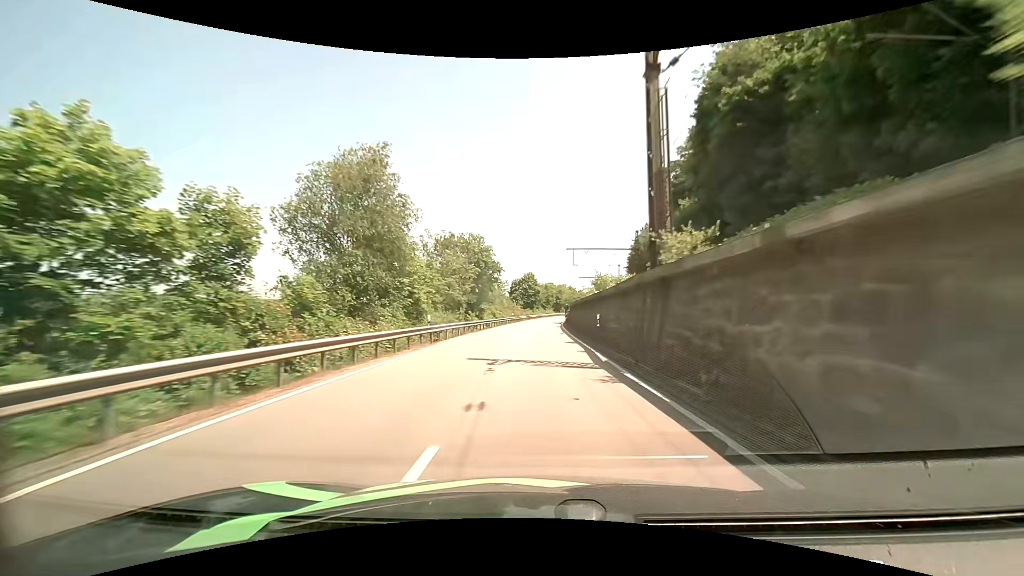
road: primary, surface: asphalt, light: Day
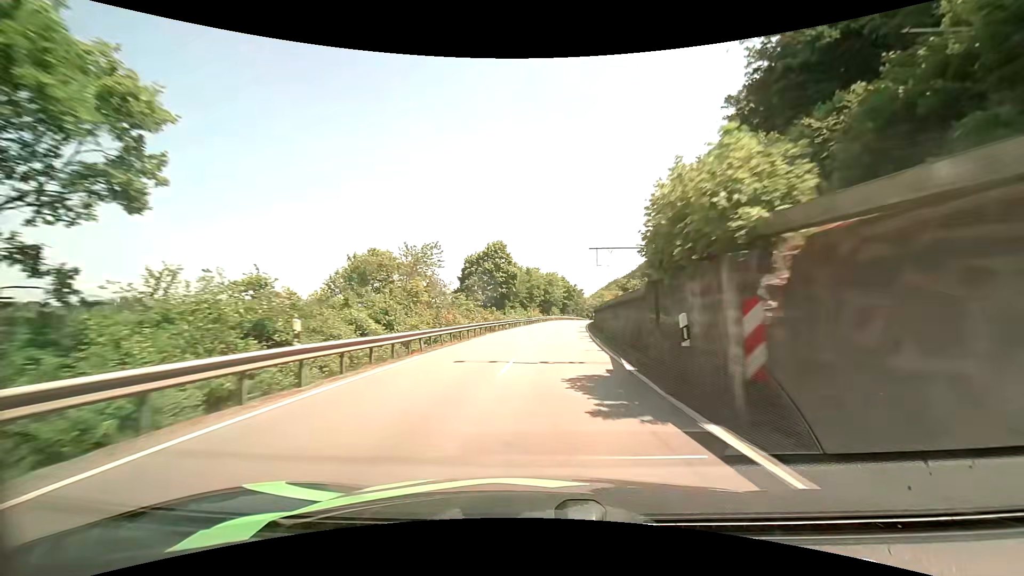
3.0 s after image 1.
(+0.7, +61.7) m; +2°
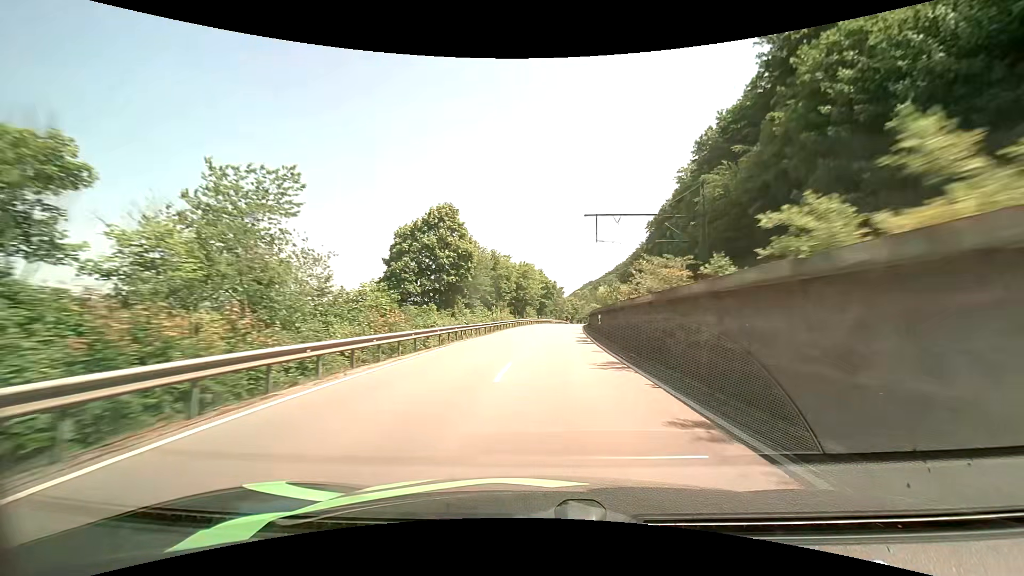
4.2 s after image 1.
(+0.5, +24.7) m; +3°
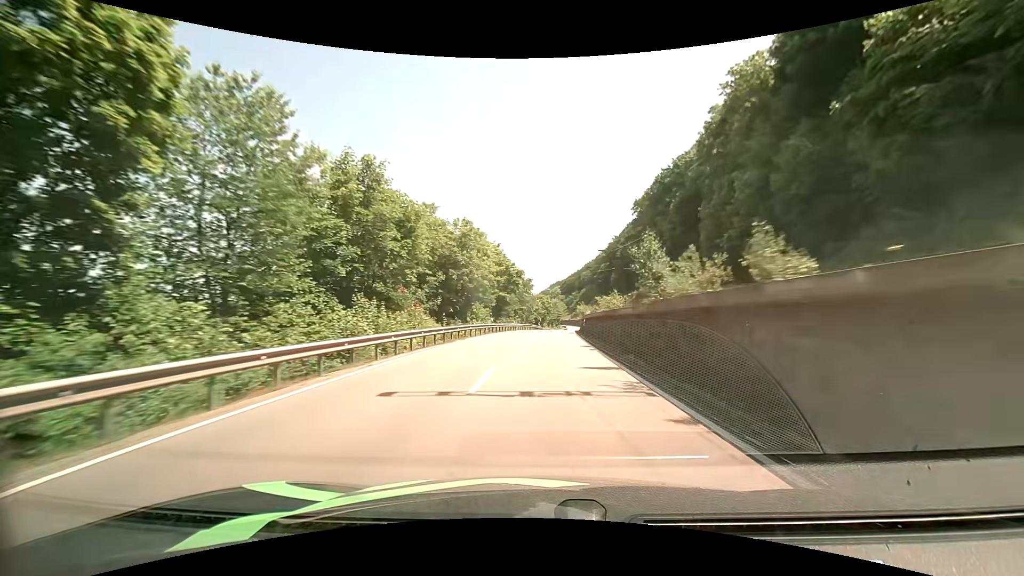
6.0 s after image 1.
(+1.3, +37.0) m; +4°
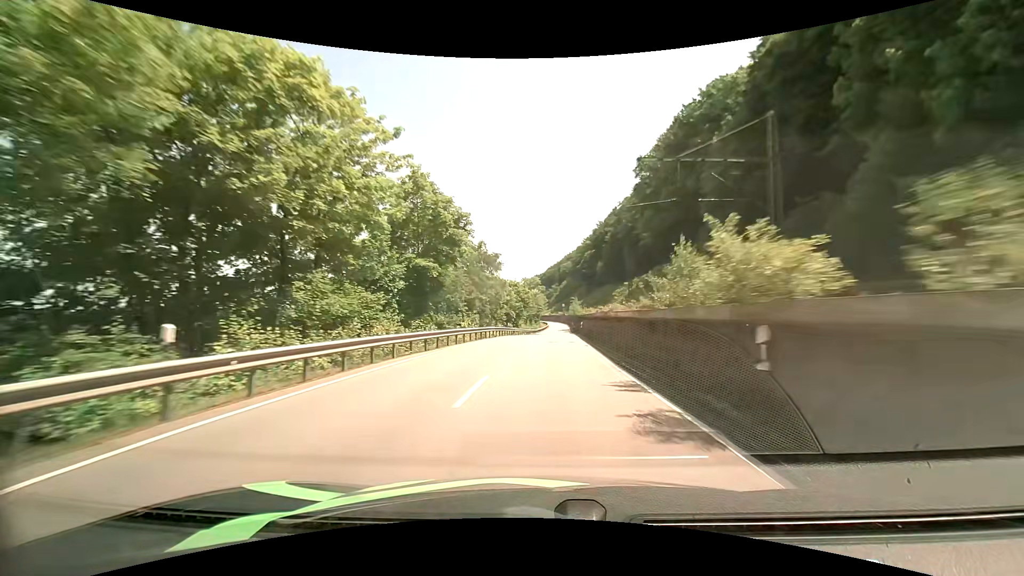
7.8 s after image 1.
(+0.9, +37.0) m; +3°
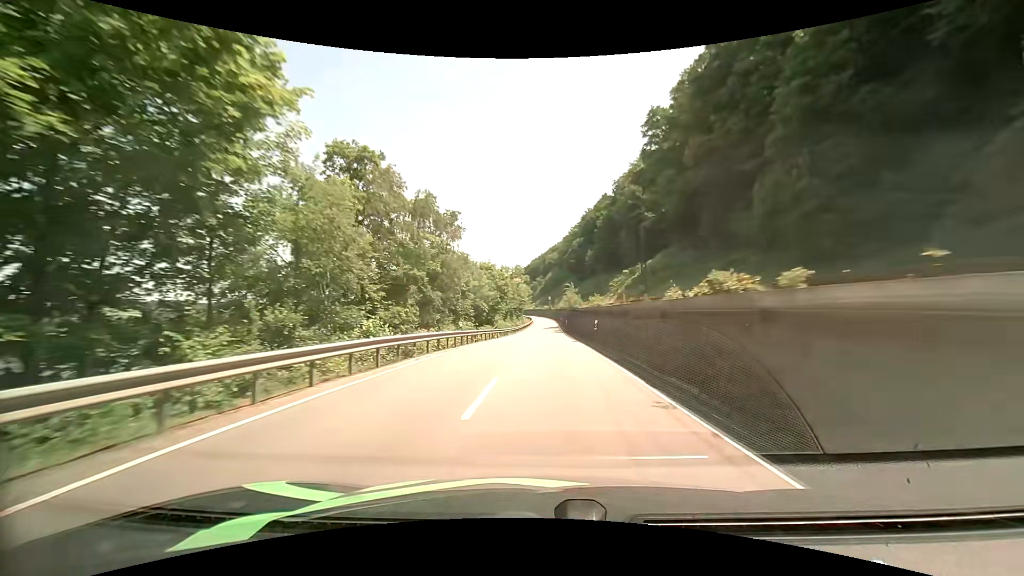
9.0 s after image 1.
(+0.1, +24.6) m; +1°
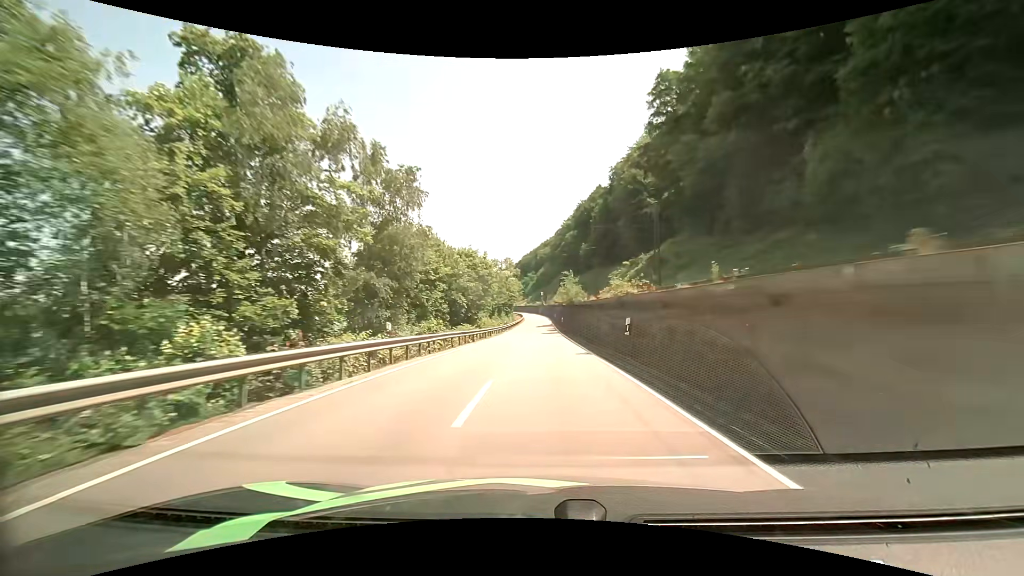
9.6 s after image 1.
(+0.1, +12.3) m; +1°
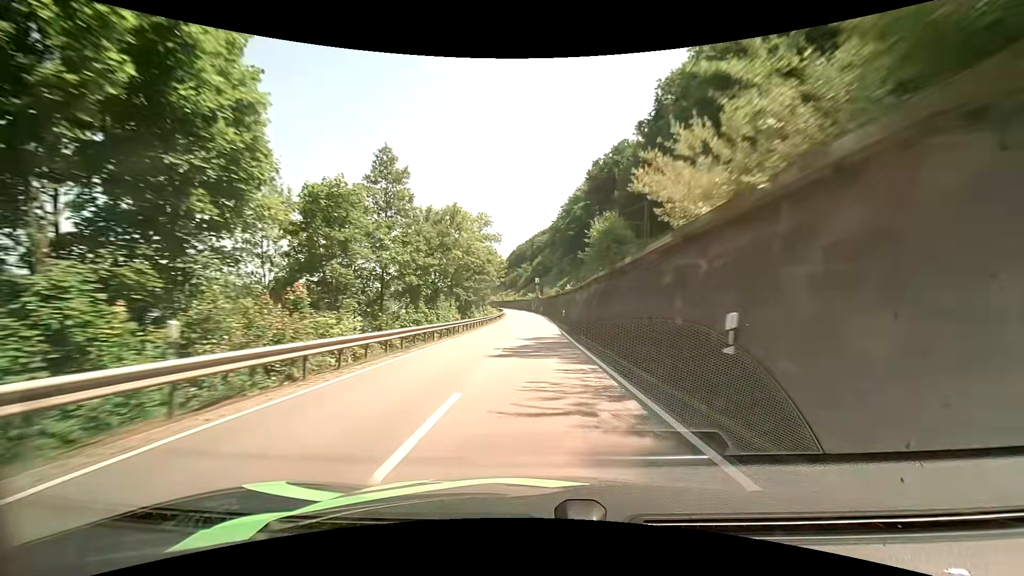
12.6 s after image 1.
(+0.5, +61.1) m; +1°
(0, +10) (0, +20) (0, +30) (0, +40) (0, +50) (-1, +60) (-1, +70) (-1, +80) (-2, +90) (-2, +100) m
